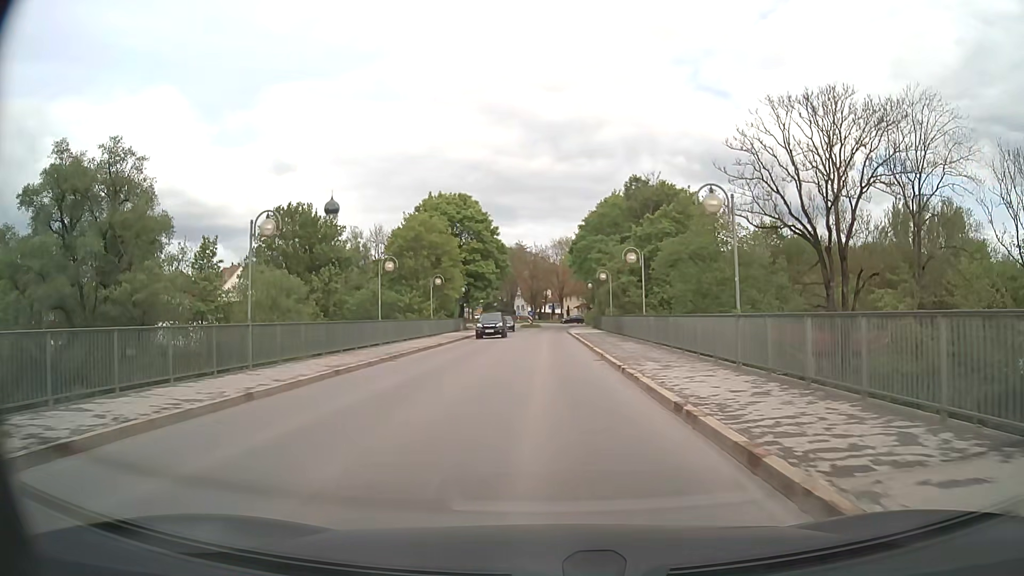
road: tertiary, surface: asphalt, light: Day
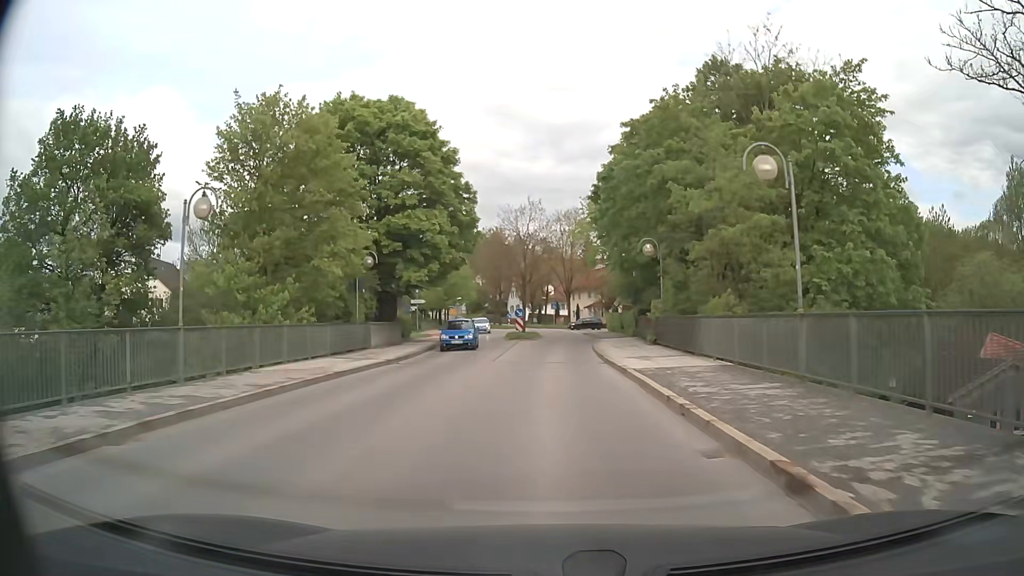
(-0.1, +33.8) m; 0°
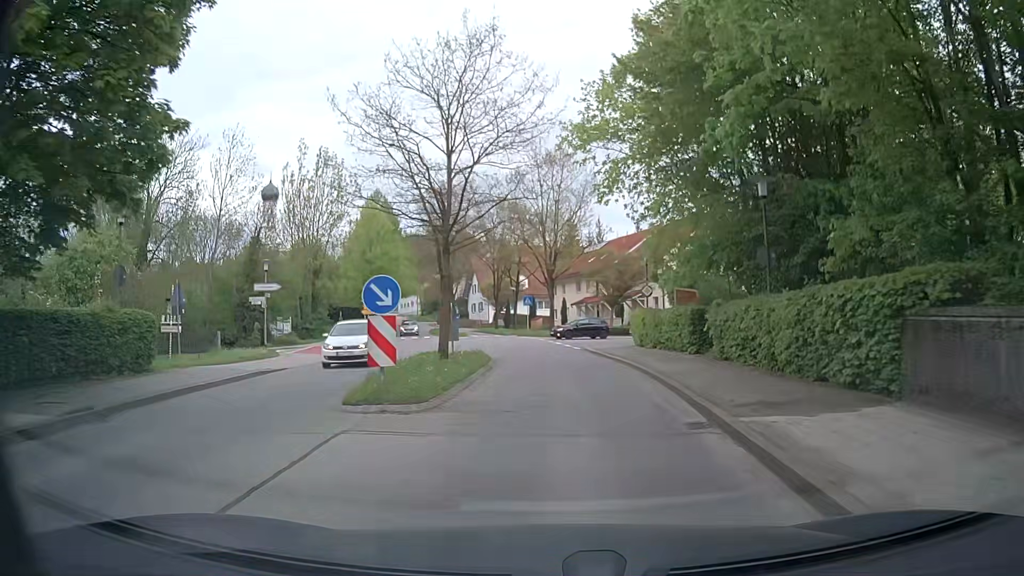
(+0.1, +31.7) m; +2°
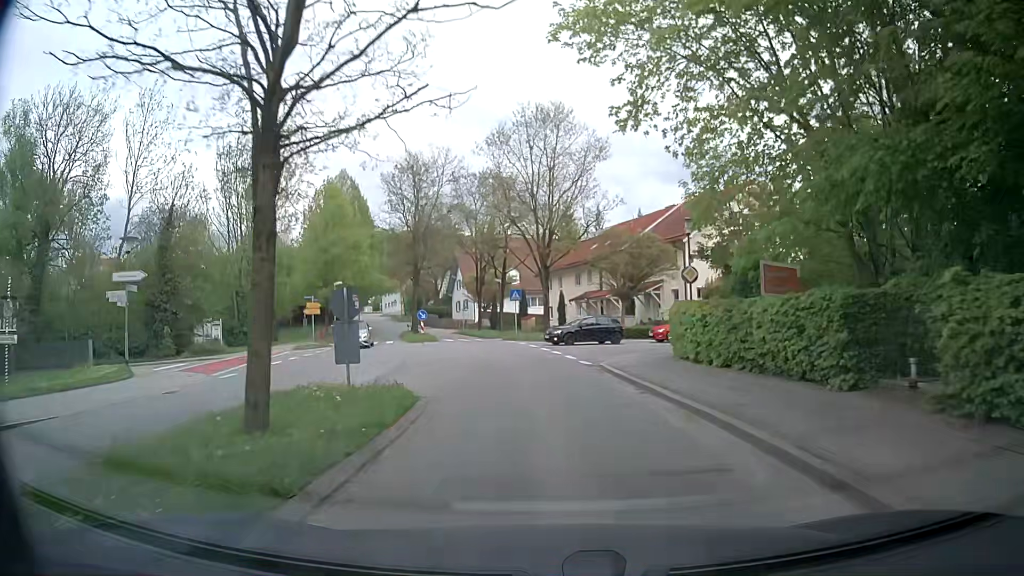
(+0.1, +11.8) m; +1°
